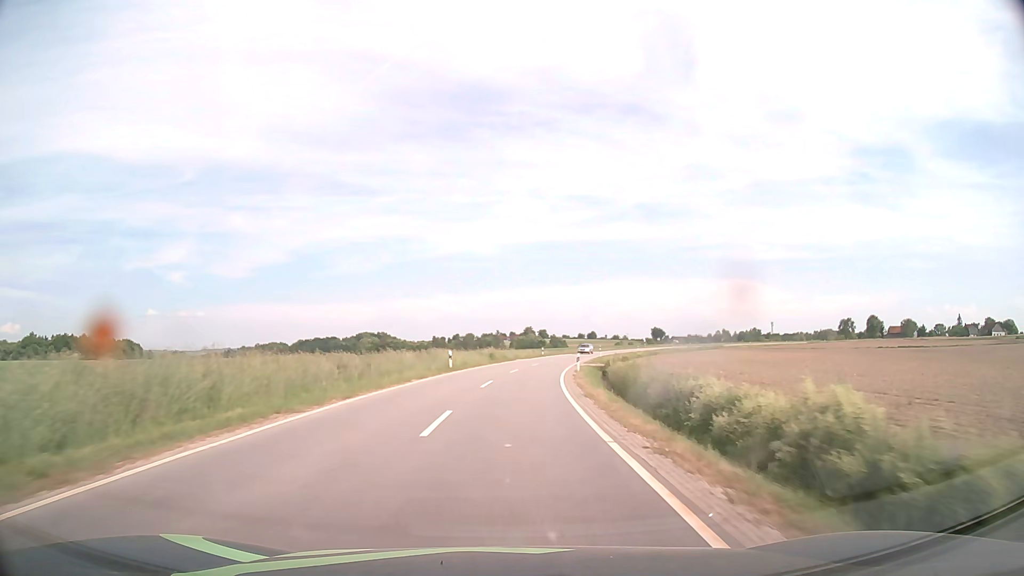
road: tertiary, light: Day
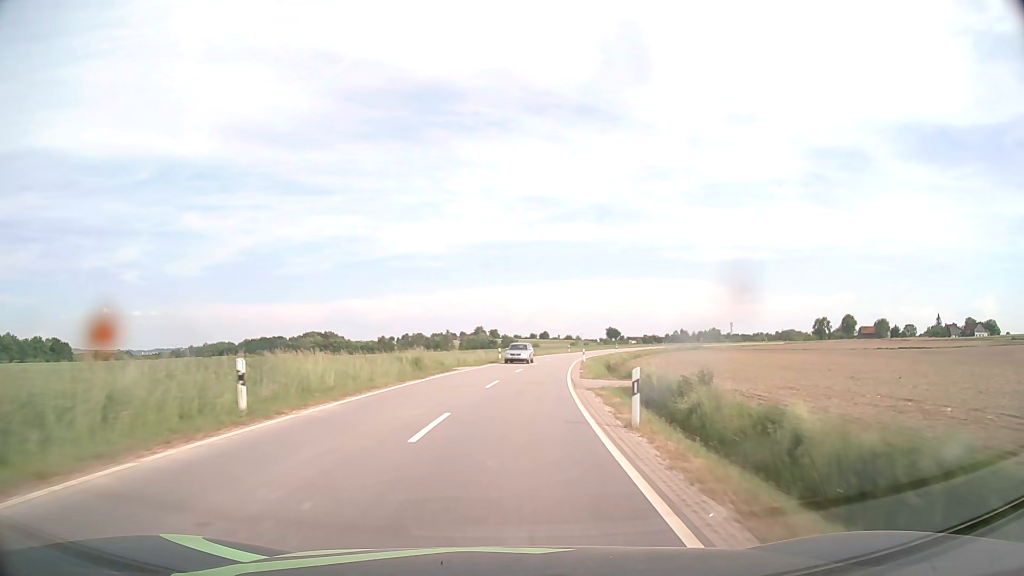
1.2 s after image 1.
(+0.8, +25.0) m; +4°
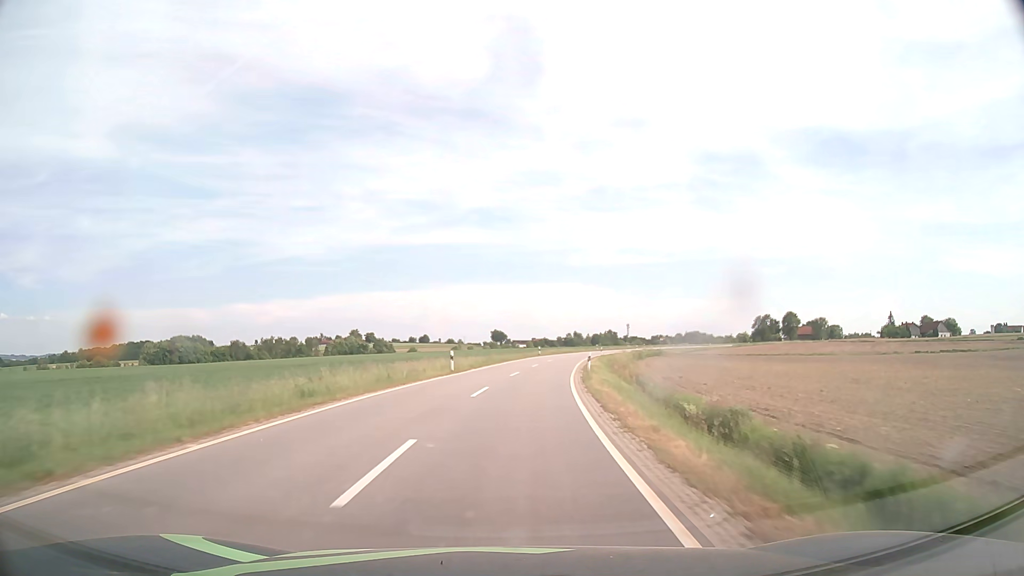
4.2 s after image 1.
(+6.0, +64.0) m; +10°
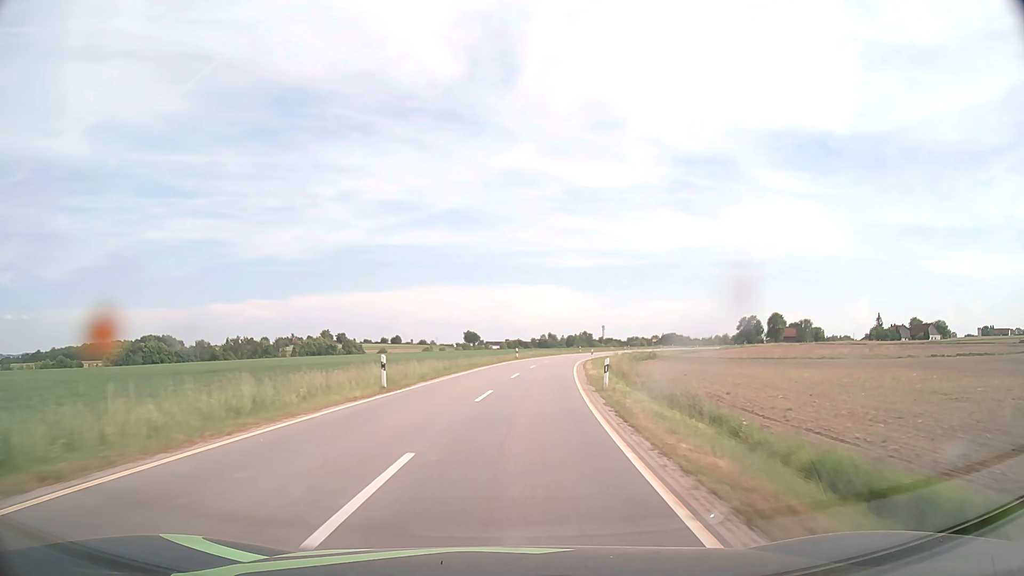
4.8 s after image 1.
(+0.3, +13.3) m; +2°
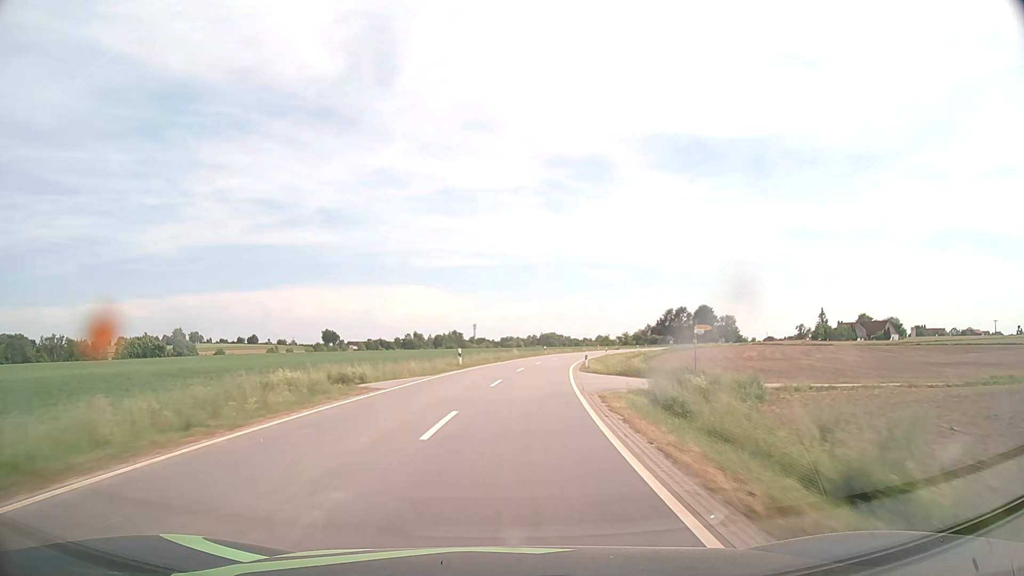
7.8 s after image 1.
(+6.9, +67.5) m; +11°
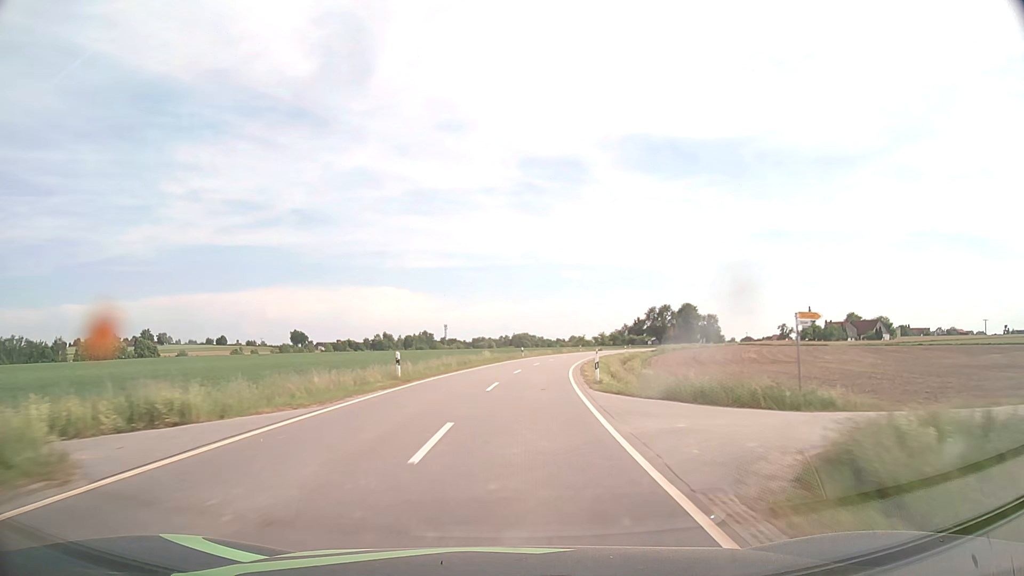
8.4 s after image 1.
(+0.3, +13.8) m; +2°
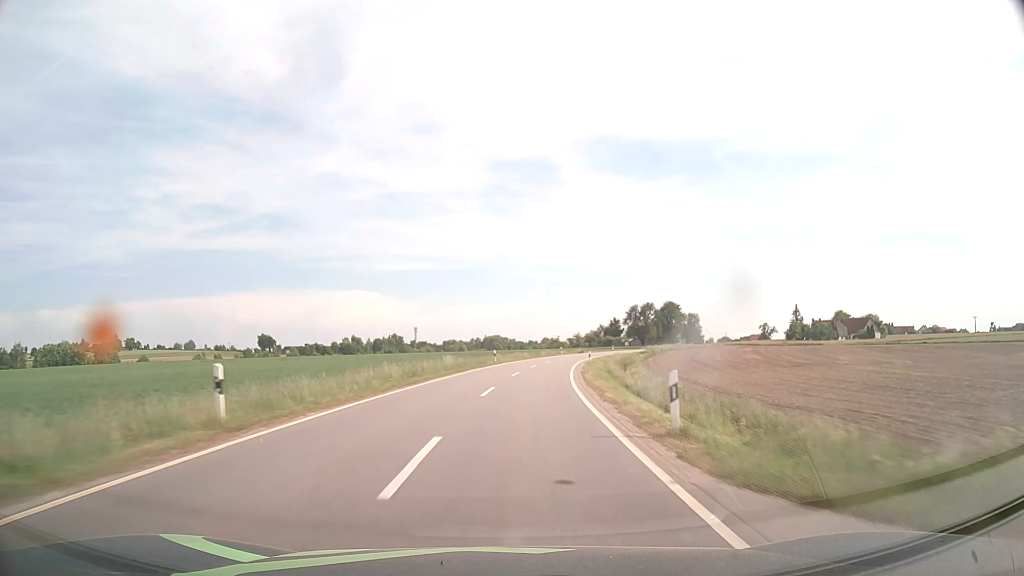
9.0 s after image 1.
(+0.3, +13.9) m; +2°
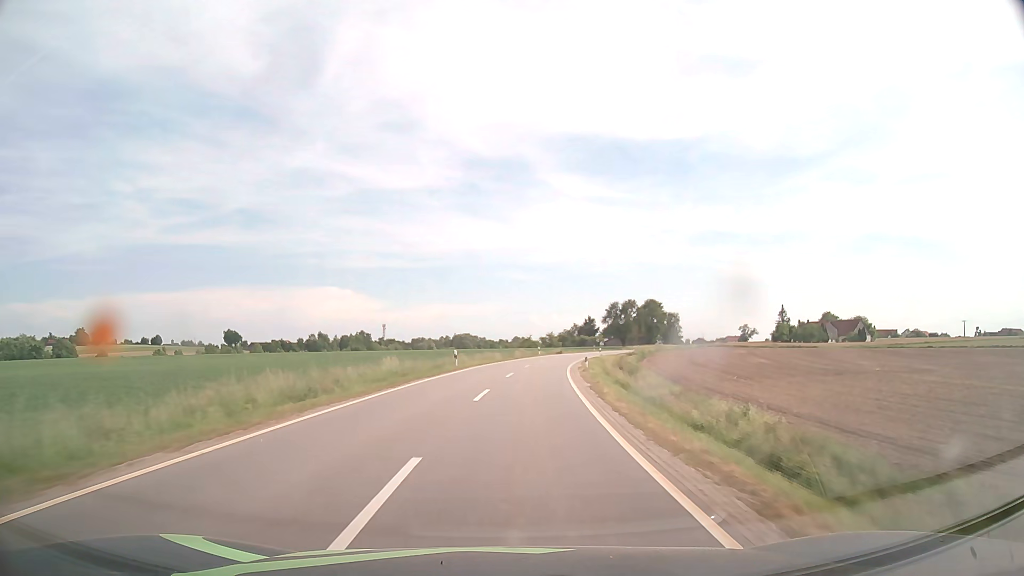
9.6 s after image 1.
(+0.3, +13.9) m; +3°
(0, +10) (+1, +20) (+1, +30) (+2, +40) (+4, +50) (+5, +60) (+7, +70) (+9, +79) (+12, +89) (+14, +99) m
